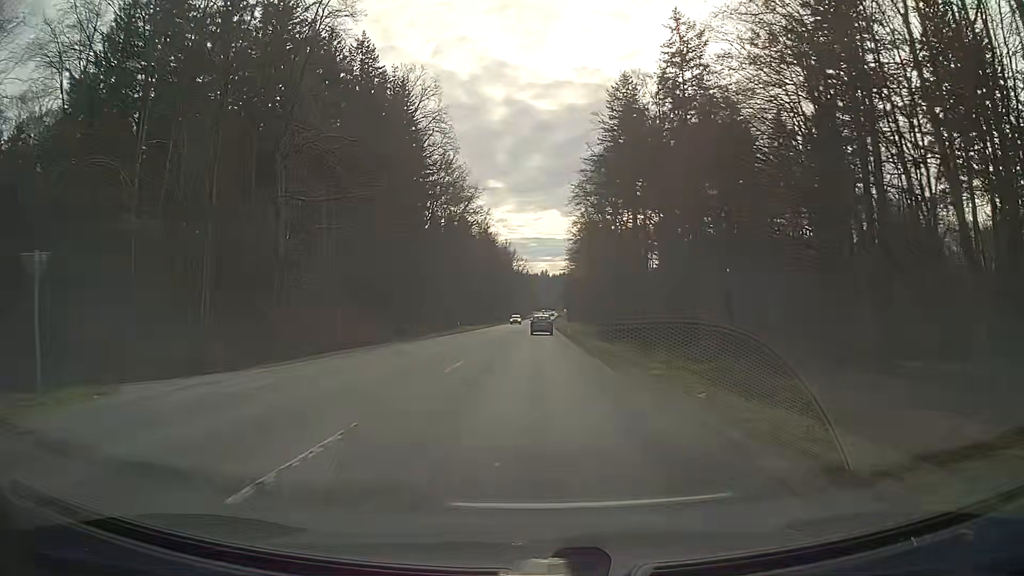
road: secondary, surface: asphalt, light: Day
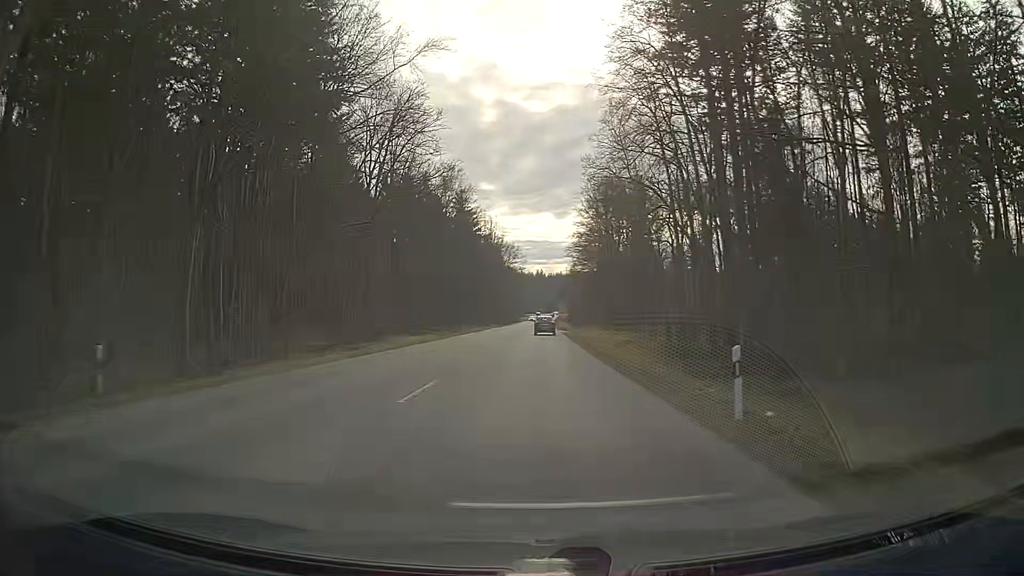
(+0.2, +53.6) m; +1°
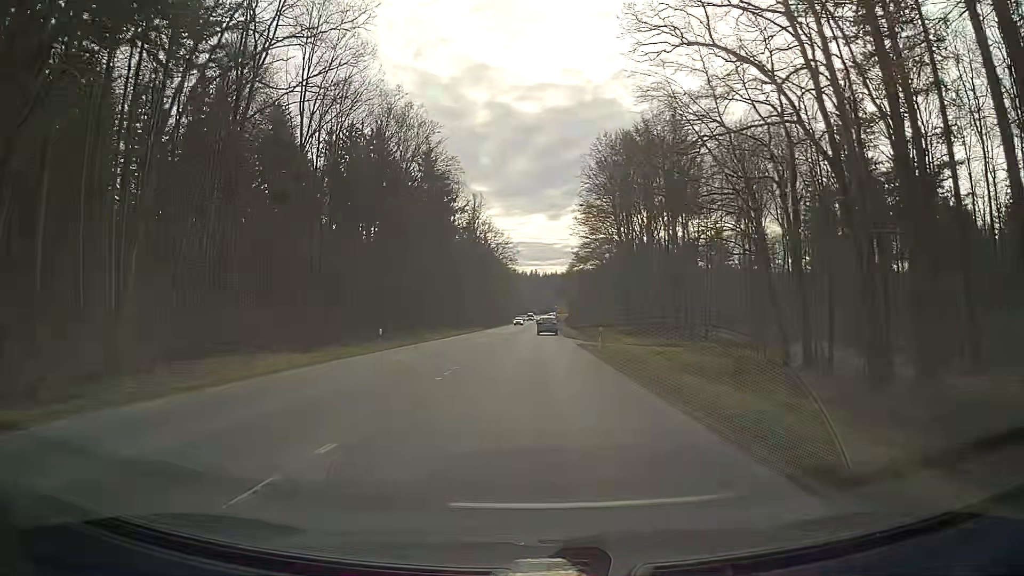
(0.0, +32.2) m; 0°
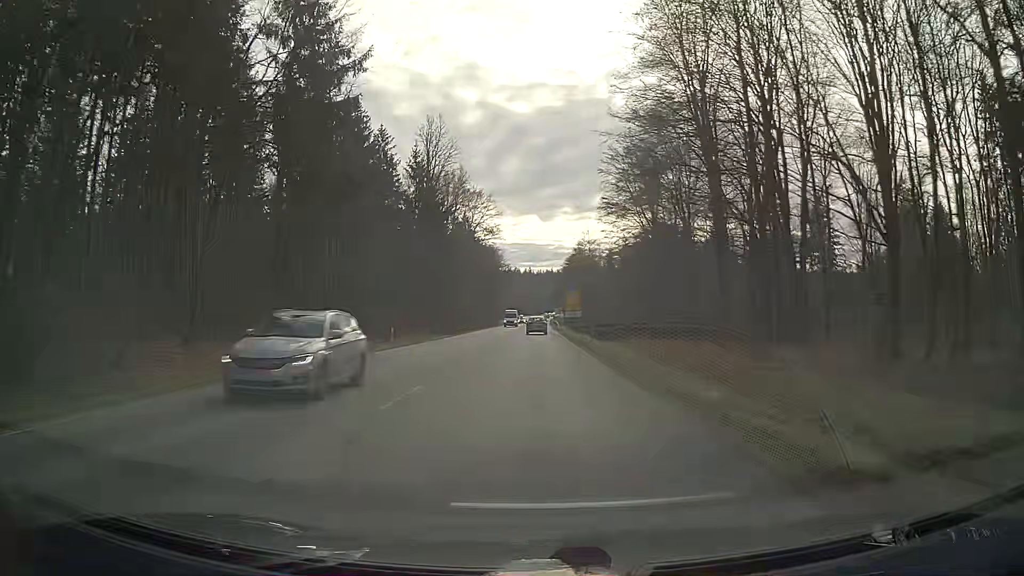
(+0.4, +53.6) m; 0°
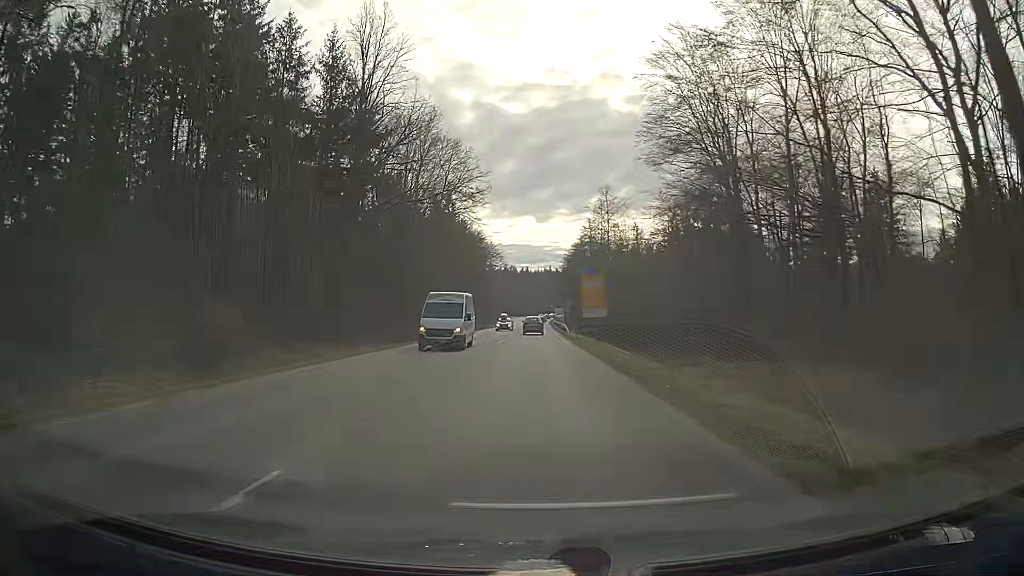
(+0.1, +32.2) m; 0°
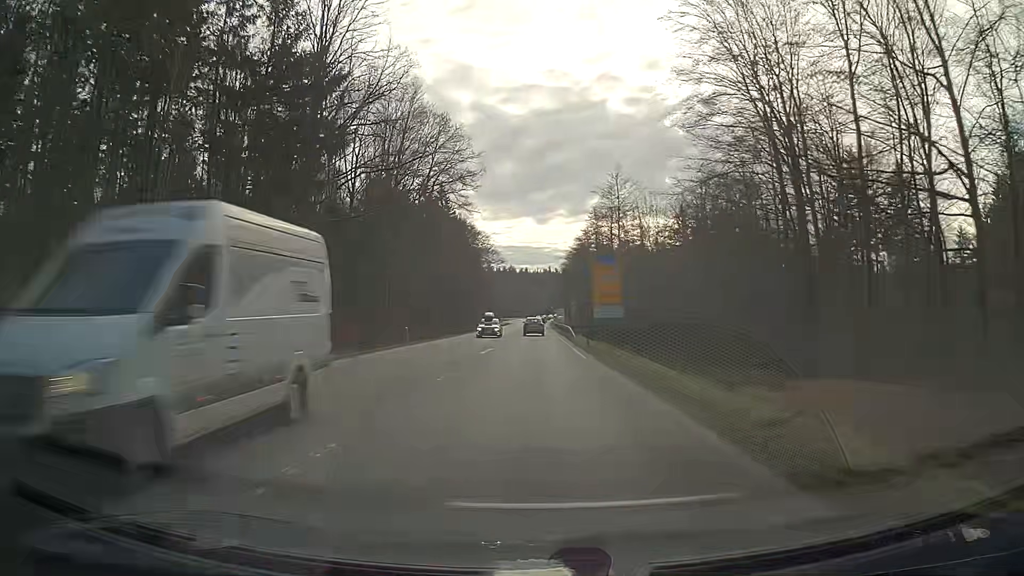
(0.0, +10.7) m; 0°
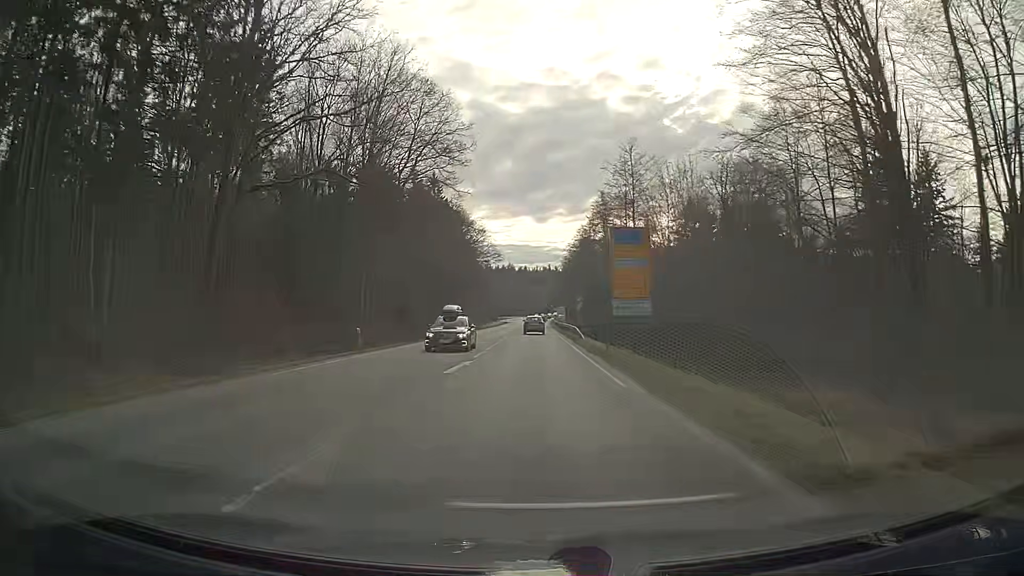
(0.0, +10.8) m; 0°
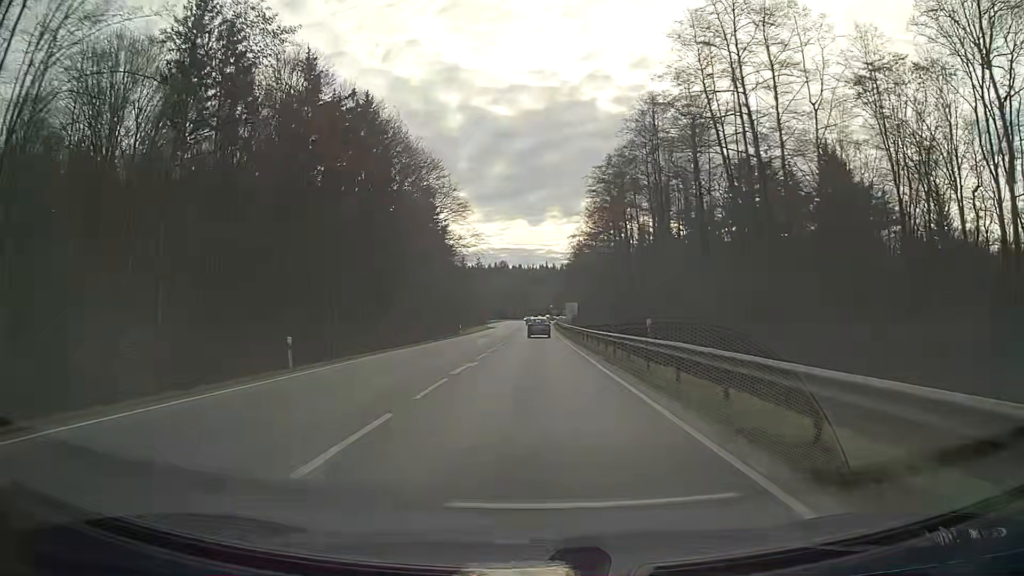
(+0.2, +53.6) m; 0°
